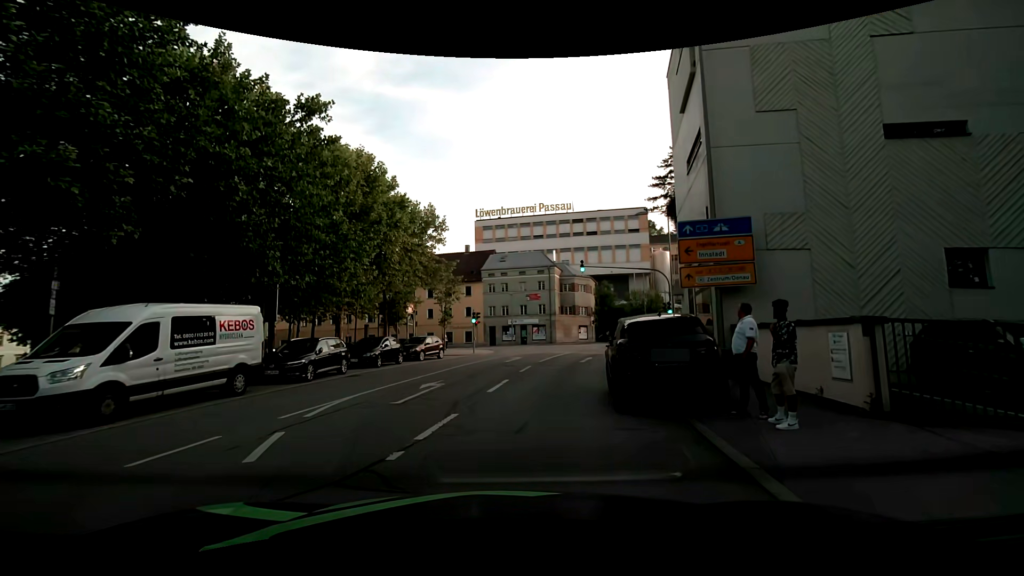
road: residential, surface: asphalt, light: Day
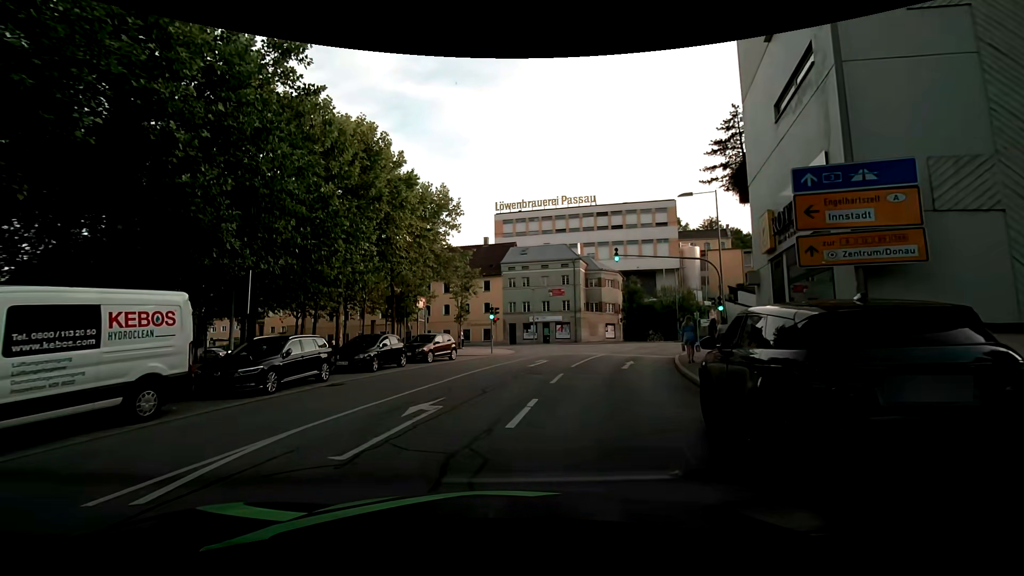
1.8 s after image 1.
(-0.1, +4.6) m; -2°
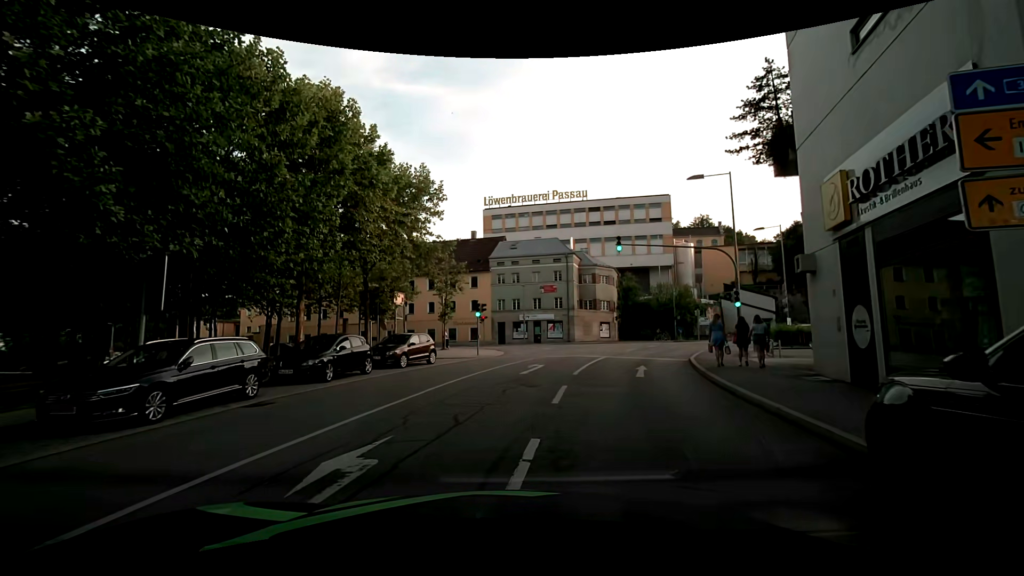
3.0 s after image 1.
(+0.1, +3.8) m; +1°
